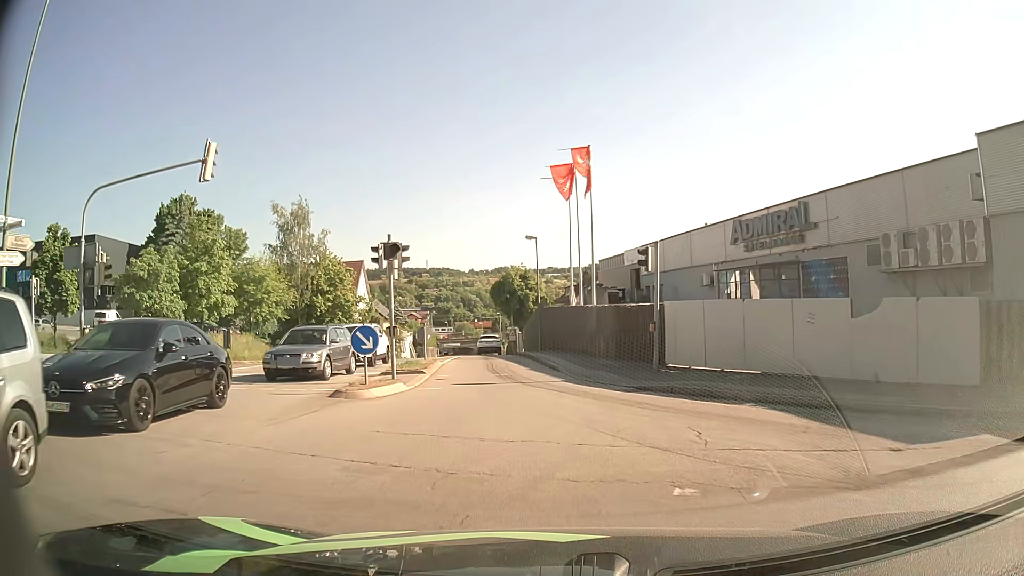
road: tertiary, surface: asphalt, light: Day
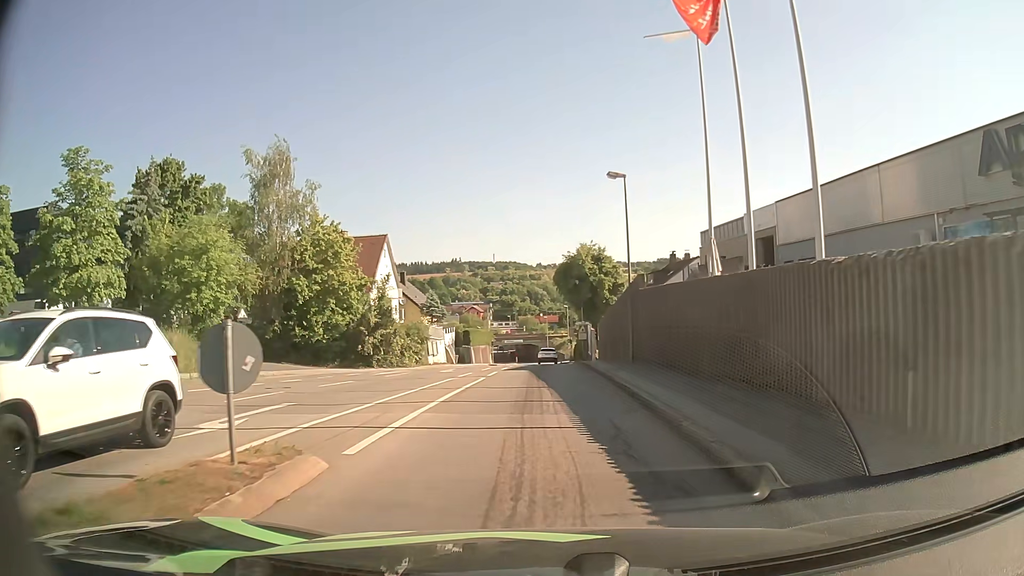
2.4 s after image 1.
(-0.9, +18.8) m; -5°
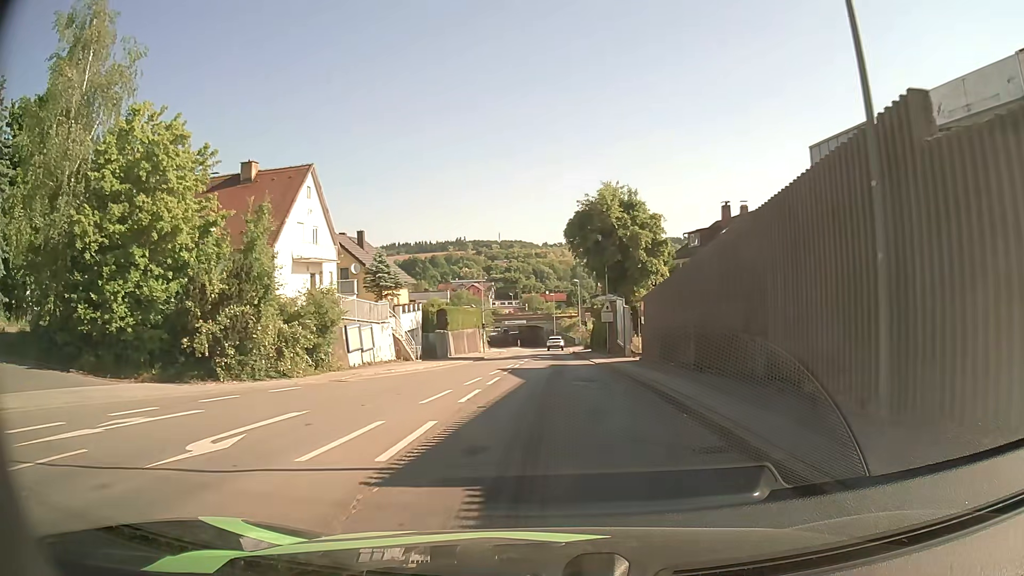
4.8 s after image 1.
(-0.2, +21.3) m; 0°
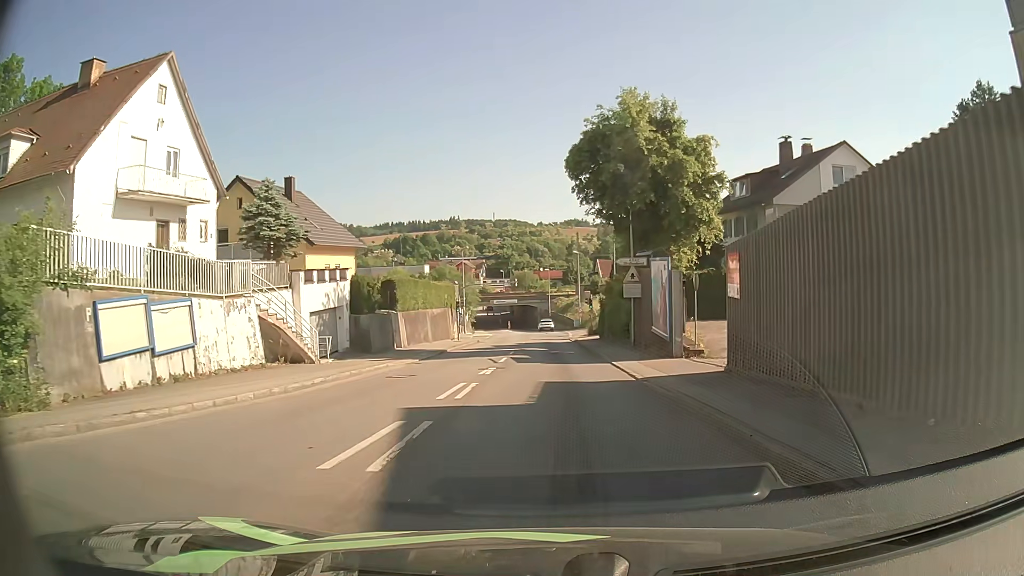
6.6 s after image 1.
(0.0, +16.3) m; 0°
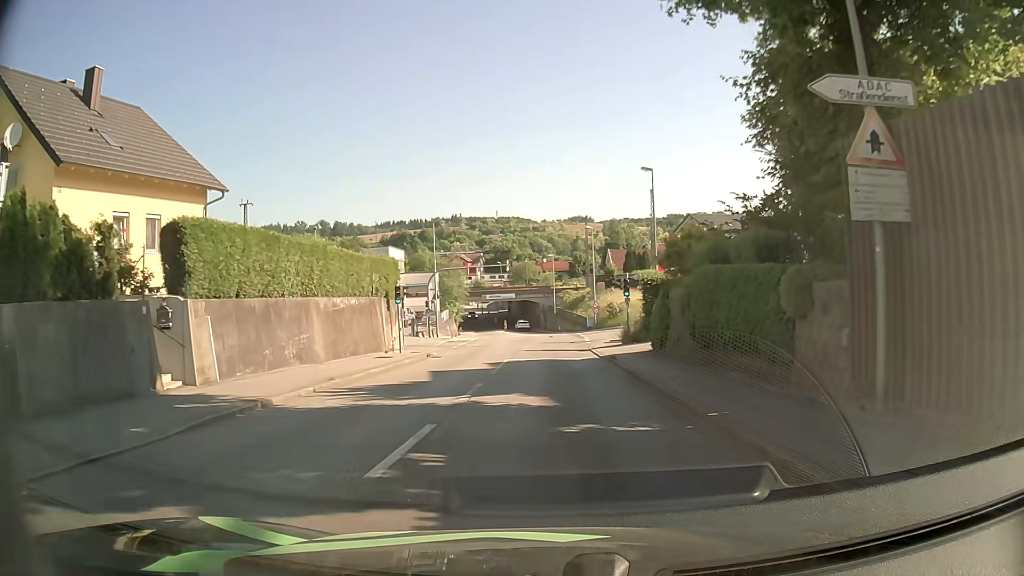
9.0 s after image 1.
(0.0, +22.8) m; 0°
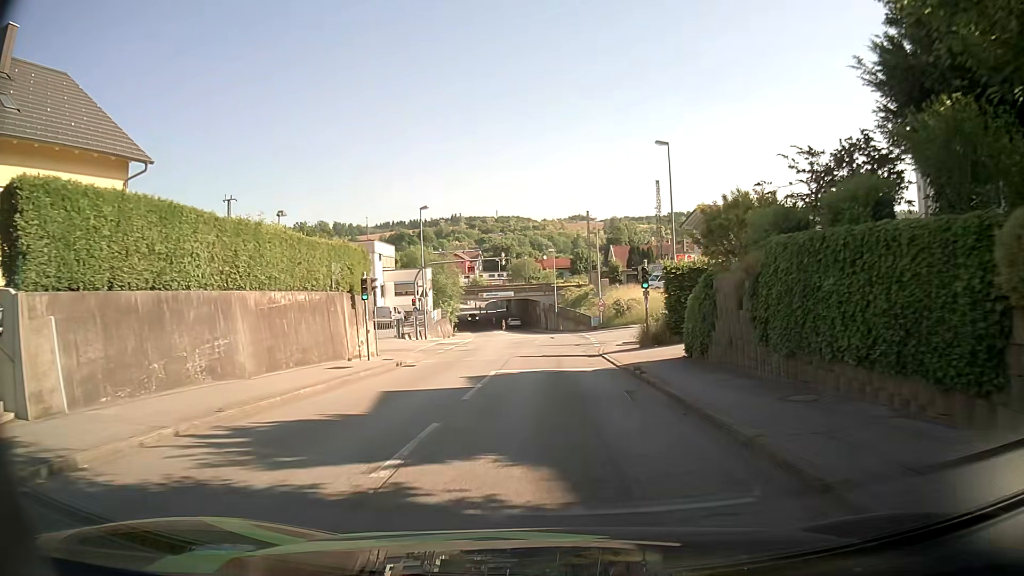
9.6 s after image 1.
(0.0, +6.0) m; 0°
